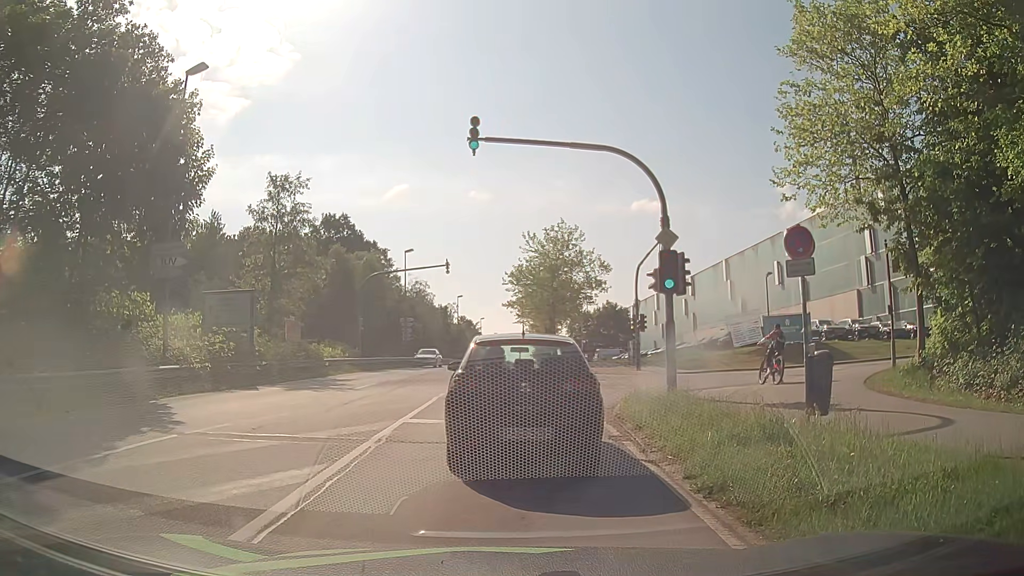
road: secondary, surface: asphalt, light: Day
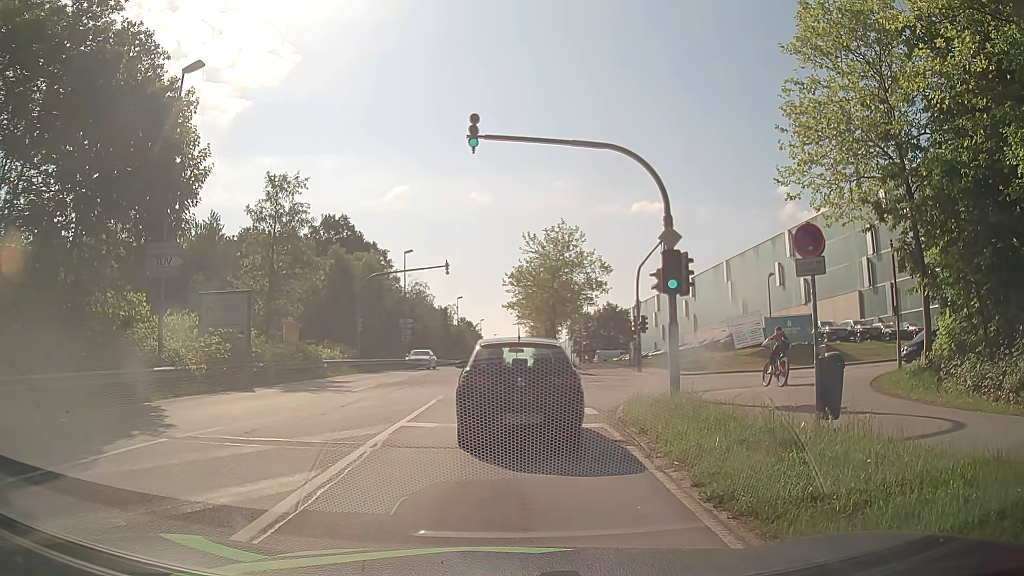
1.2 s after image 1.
(0.0, +0.3) m; 0°
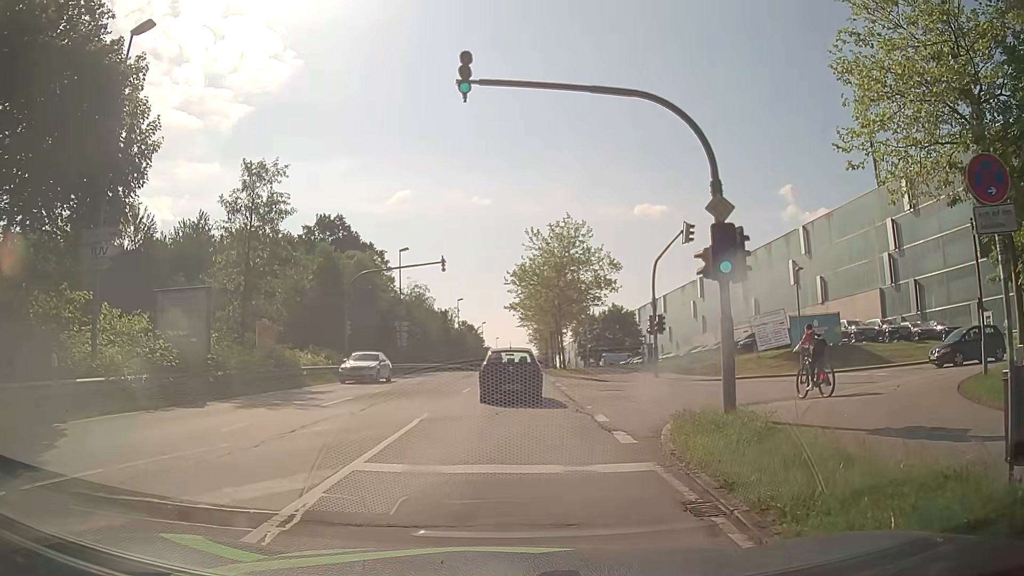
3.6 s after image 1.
(0.0, +4.0) m; 0°
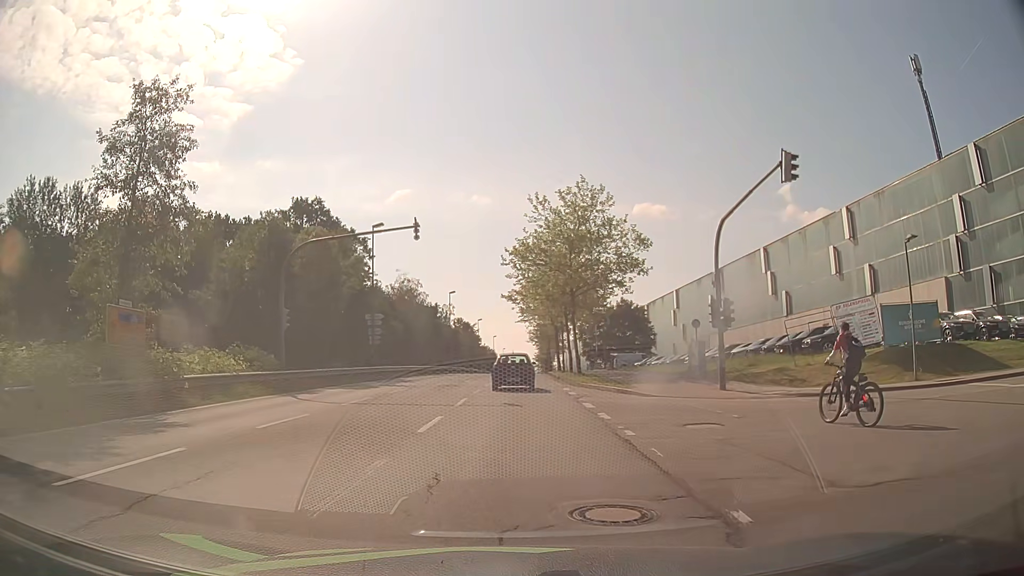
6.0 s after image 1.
(0.0, +11.2) m; +1°
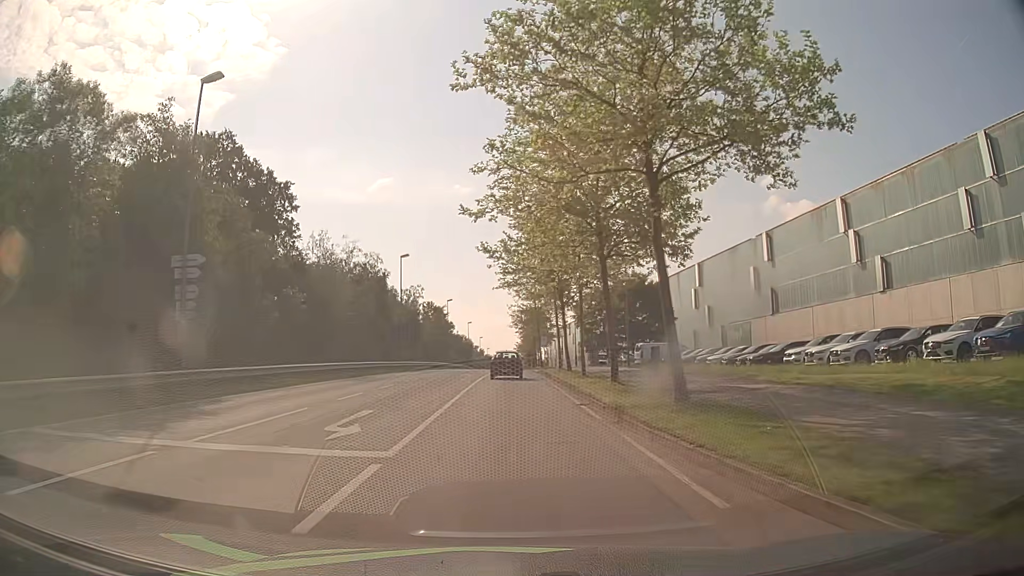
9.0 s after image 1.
(0.0, +25.4) m; +1°
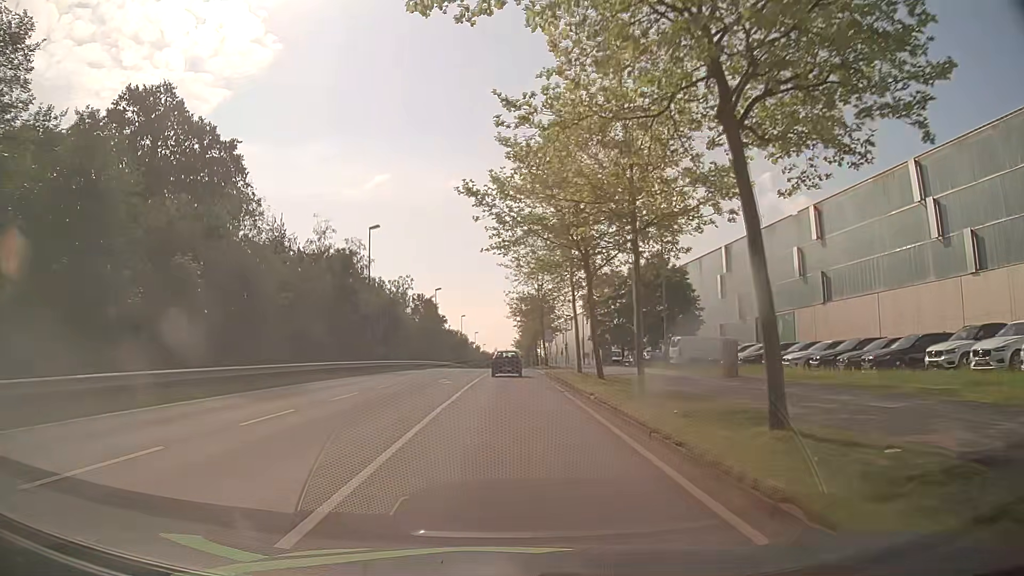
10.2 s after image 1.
(0.0, +12.9) m; 0°
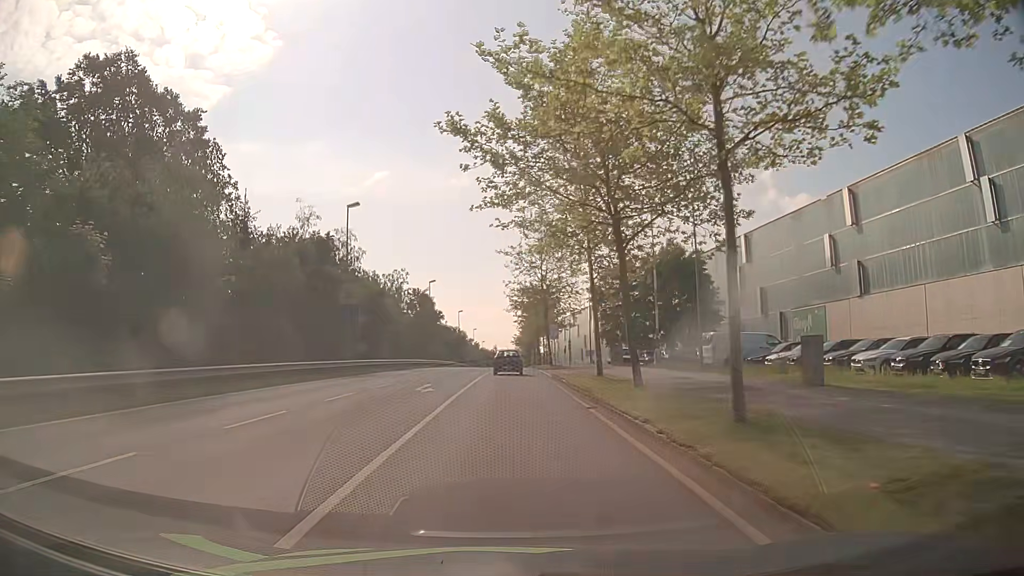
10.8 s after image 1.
(0.0, +6.8) m; 0°
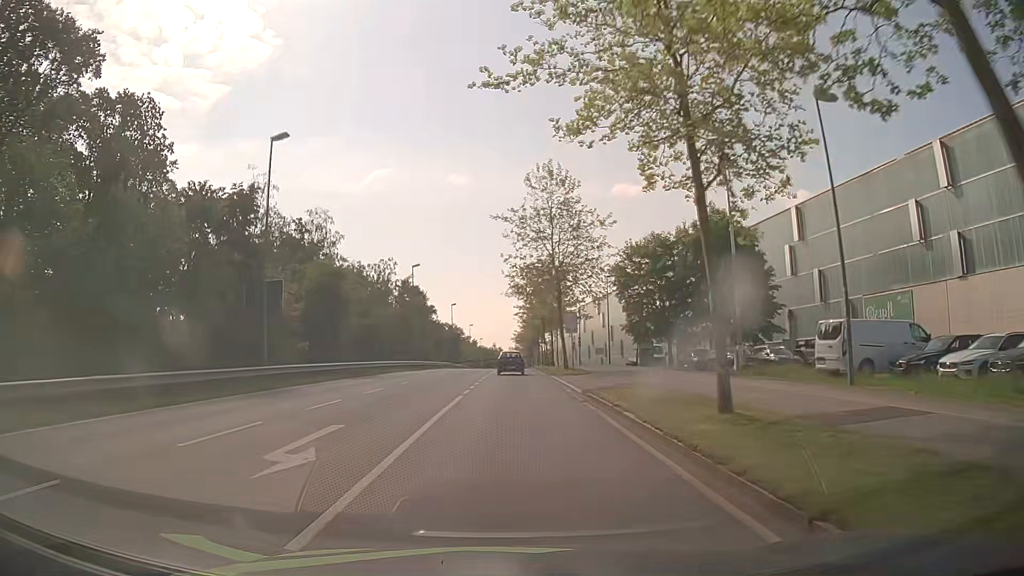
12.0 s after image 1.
(+0.1, +13.9) m; +1°
(0, +10) (0, +20) (0, +30) (0, +40) (0, +50) (0, +60) (+1, +70) (+1, +80) (+1, +90) (+1, +100) m
